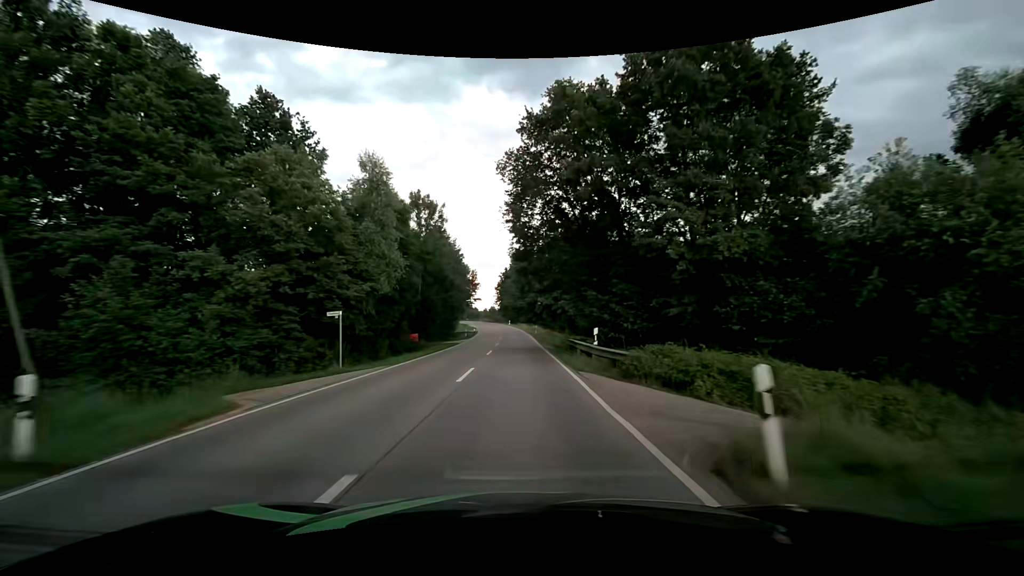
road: secondary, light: Day
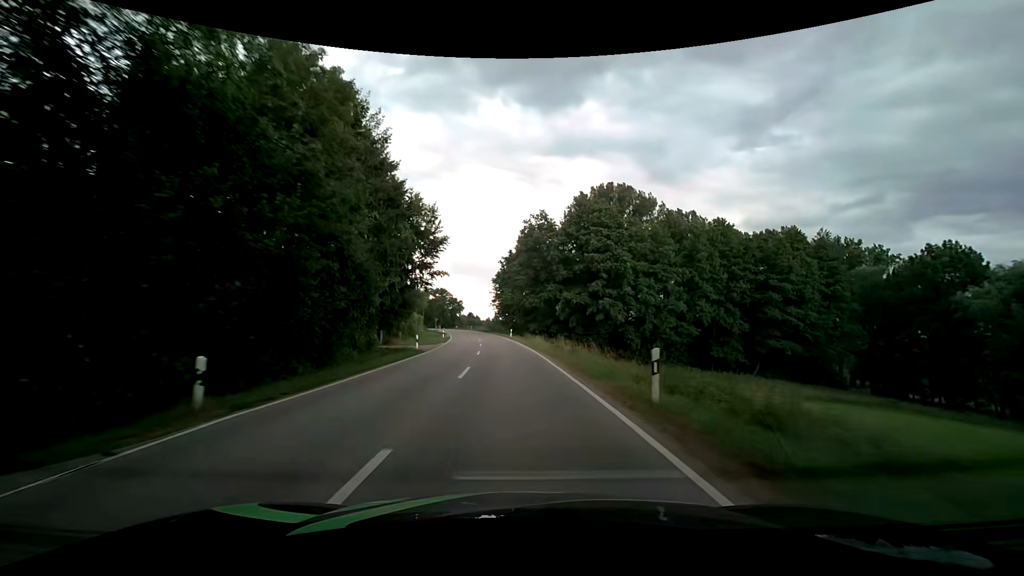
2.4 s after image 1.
(-0.2, +47.2) m; -1°
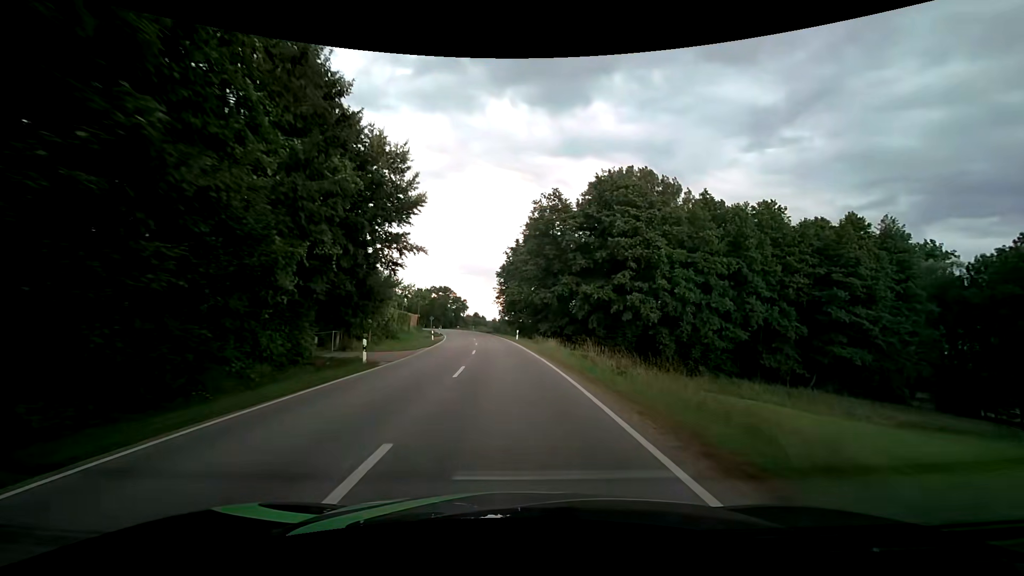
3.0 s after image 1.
(0.0, +11.7) m; -1°
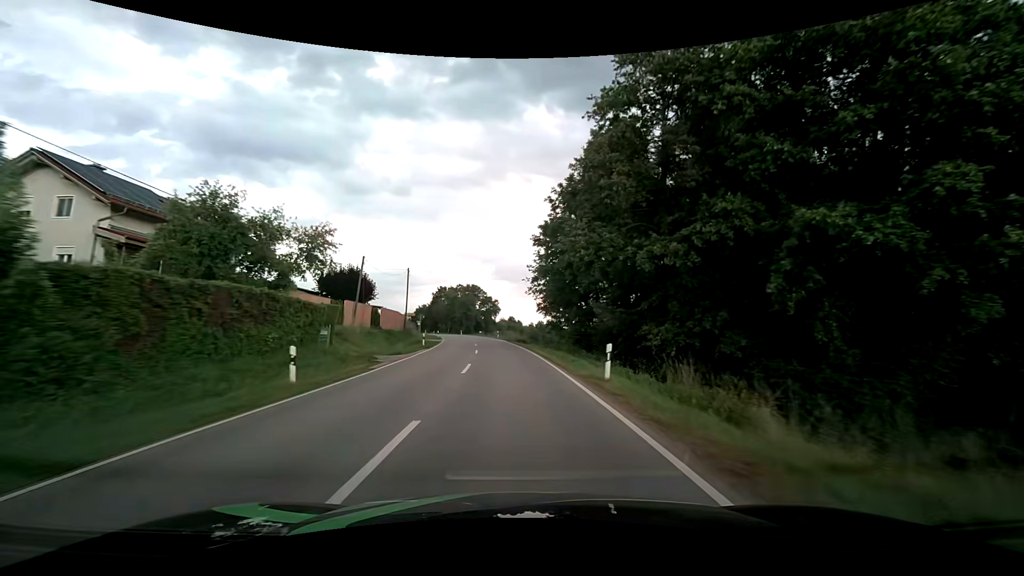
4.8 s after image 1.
(-1.1, +34.6) m; -4°
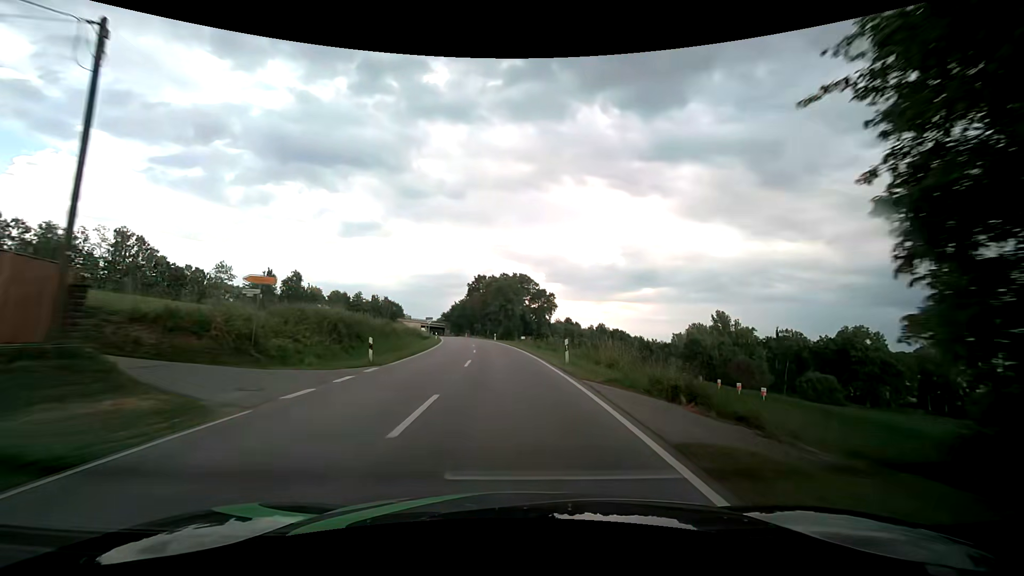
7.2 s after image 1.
(-2.1, +45.2) m; -6°
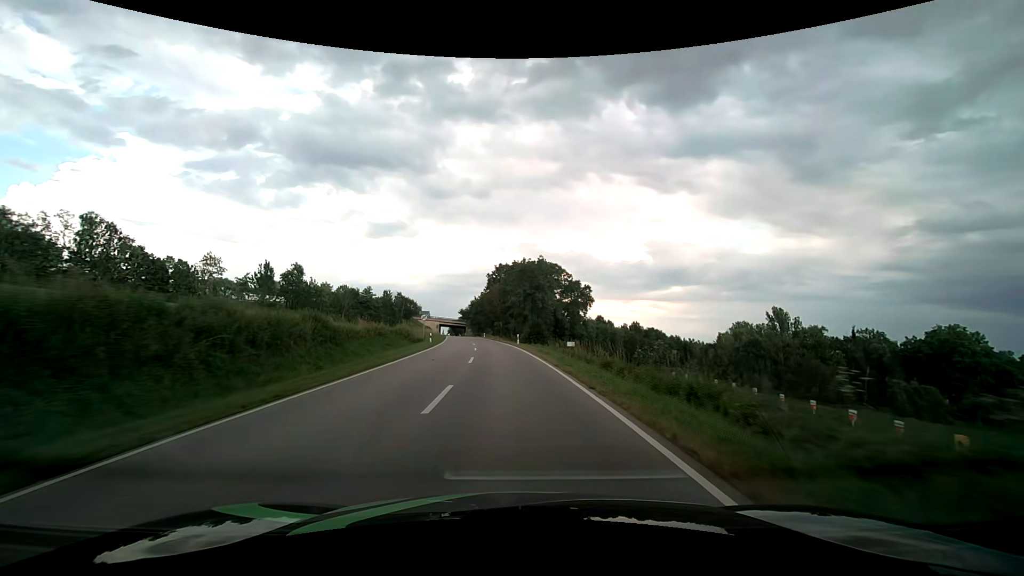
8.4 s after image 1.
(-0.6, +22.3) m; -3°
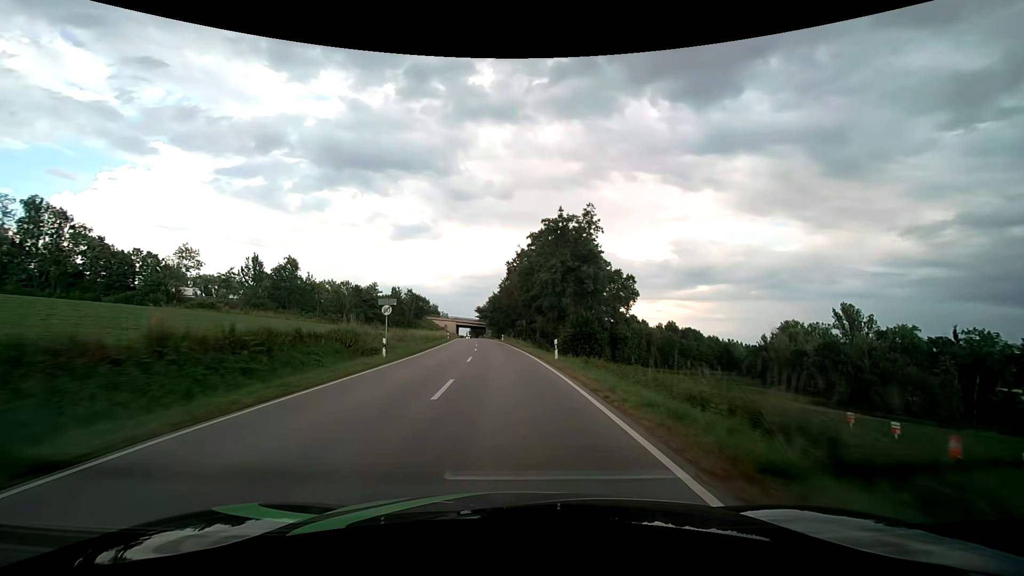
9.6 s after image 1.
(-0.5, +22.5) m; -2°
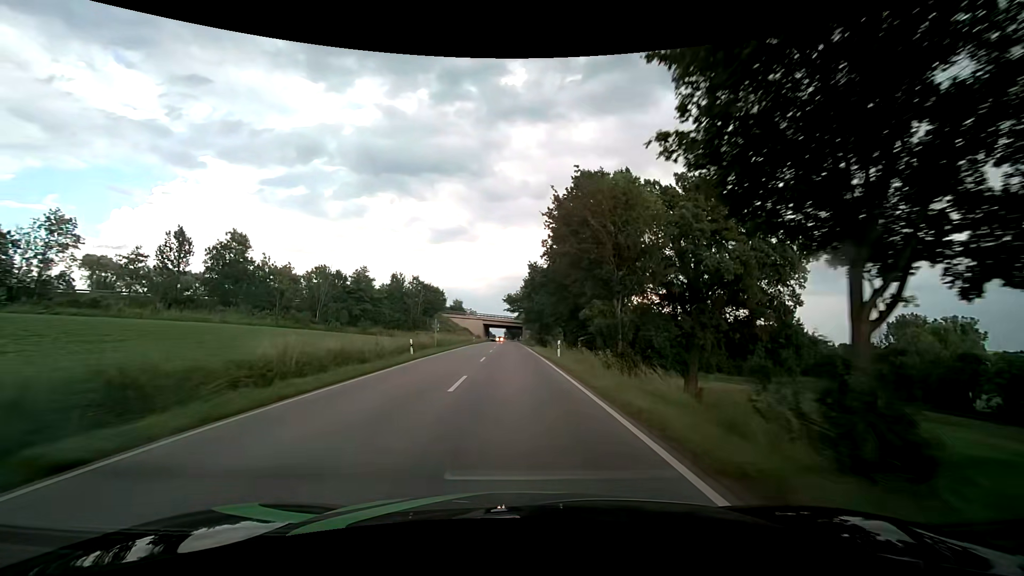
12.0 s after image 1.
(-2.4, +46.5) m; -5°
(0, +10) (0, +20) (0, +30) (0, +40) (0, +50) (0, +60) (-1, +70) (-1, +80) (-1, +90) (-1, +100) m
